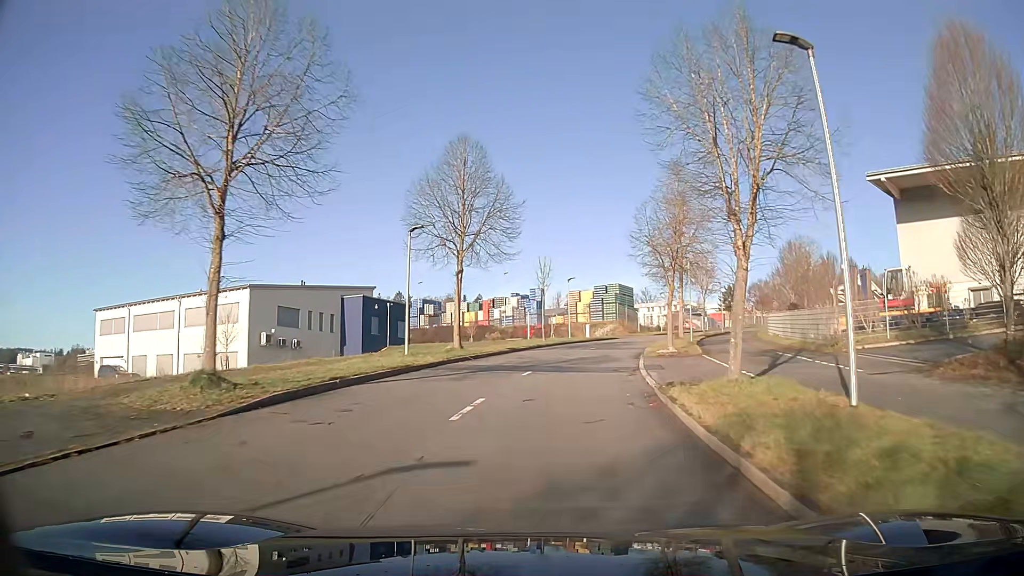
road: unclassified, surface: asphalt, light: Day
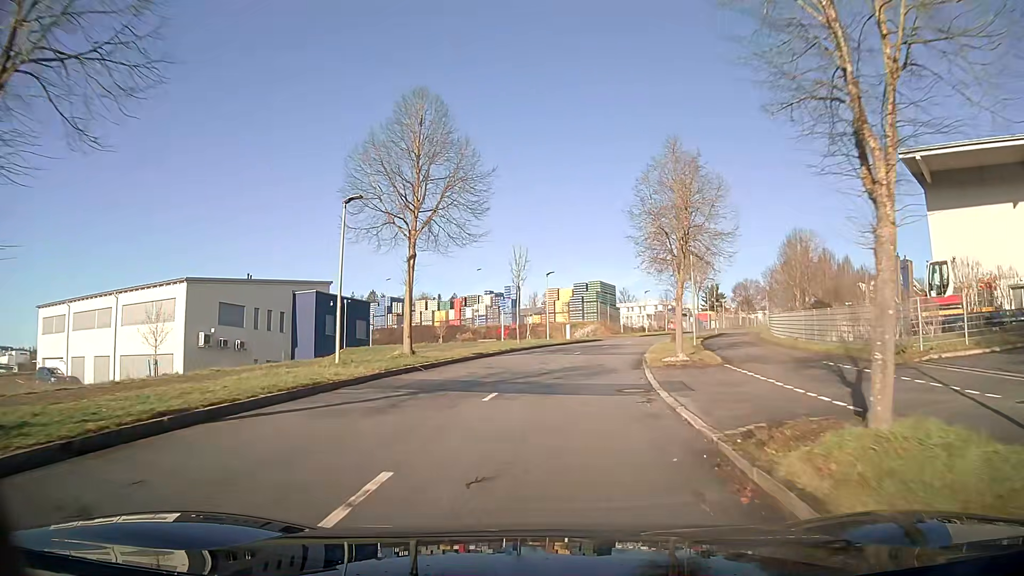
(+0.1, +6.3) m; +2°
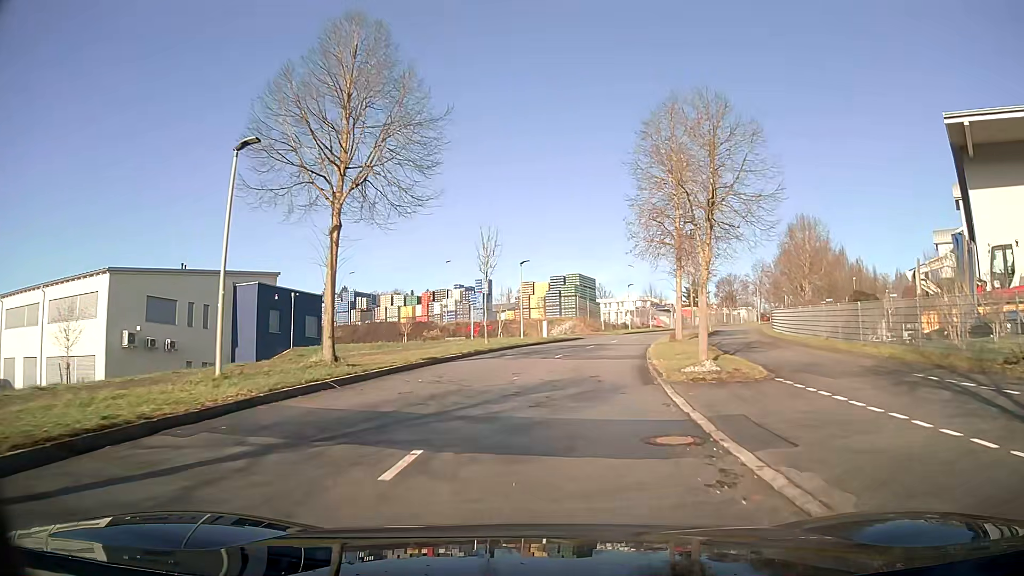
(+0.1, +6.4) m; +2°
(0, +10) (+1, +20) (+3, +30) (+5, +40) (+8, +49) (+12, +59) (+16, +68) (+20, +77) (+25, +85) (+31, +93) m
